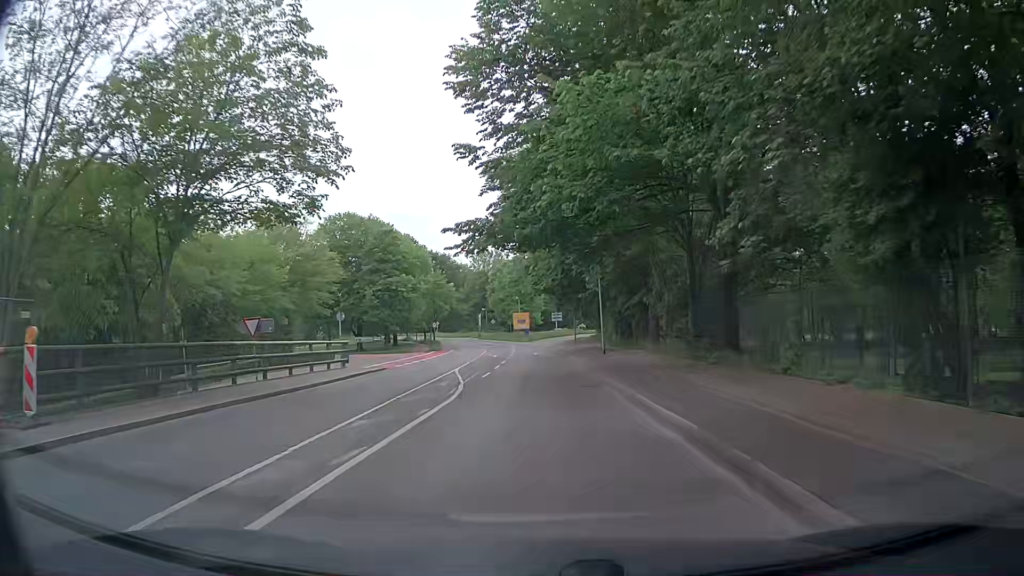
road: secondary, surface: asphalt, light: Day
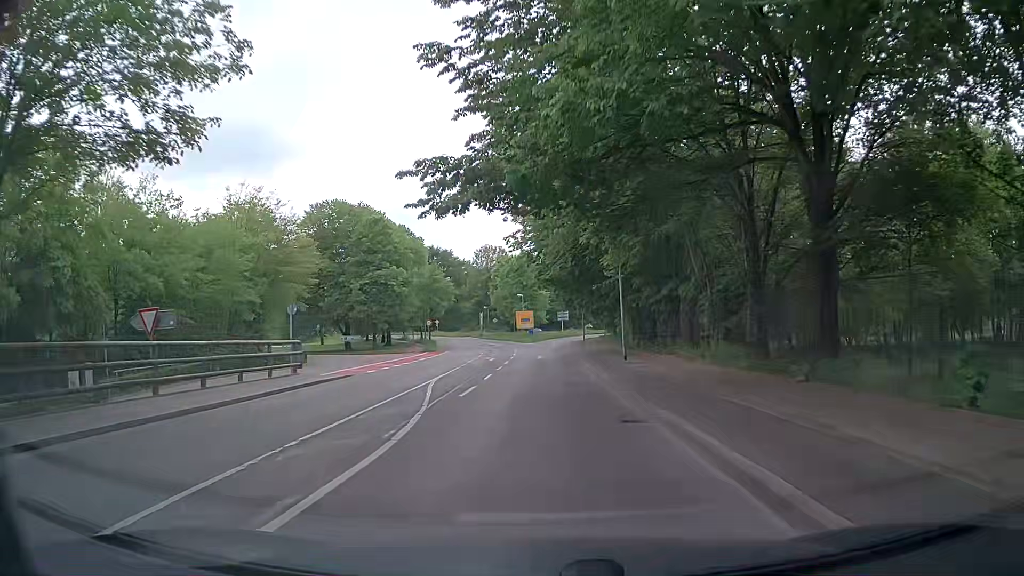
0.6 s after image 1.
(0.0, +6.9) m; 0°
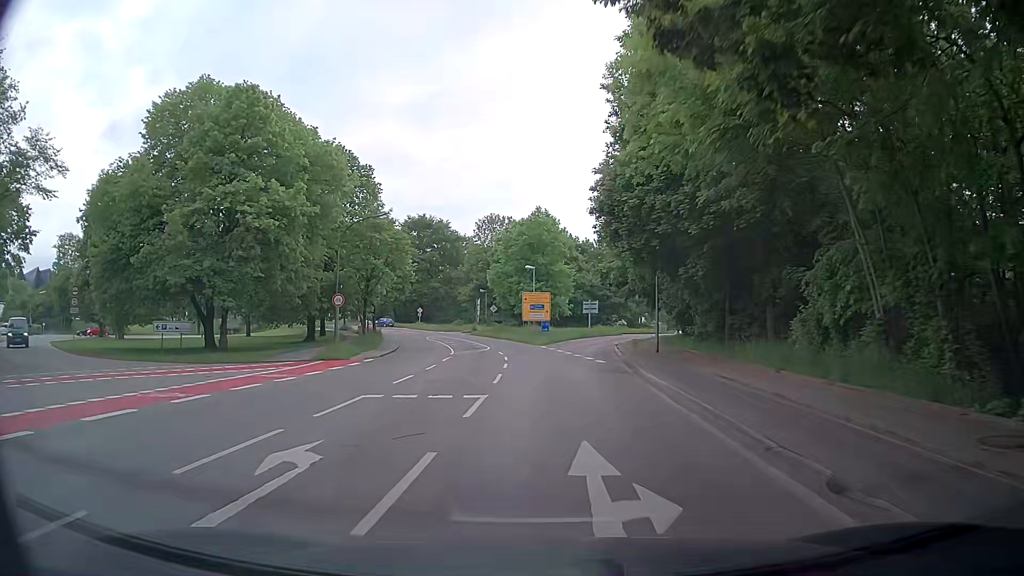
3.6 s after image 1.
(-0.8, +34.3) m; -3°
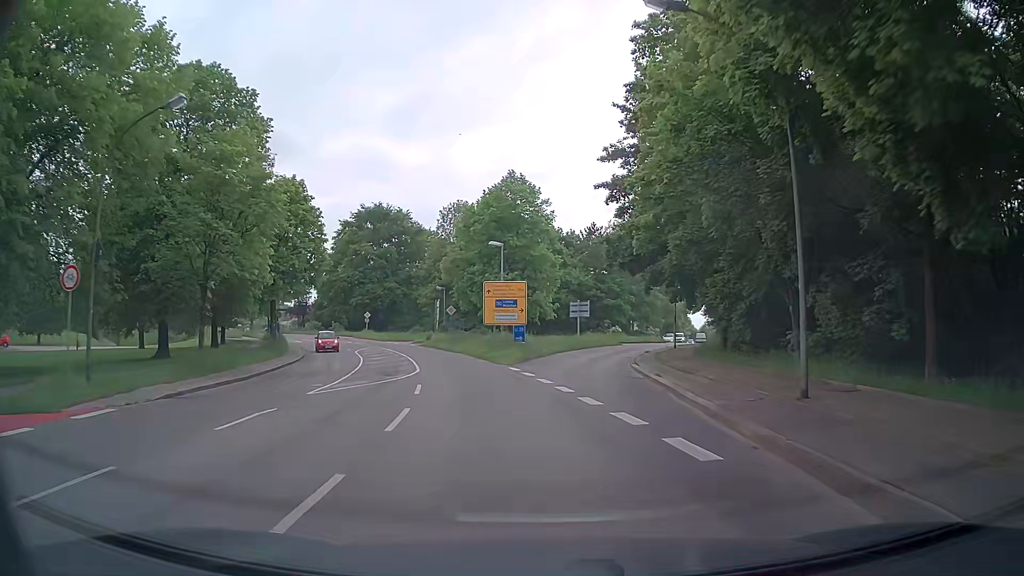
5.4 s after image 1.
(+0.6, +19.5) m; +3°
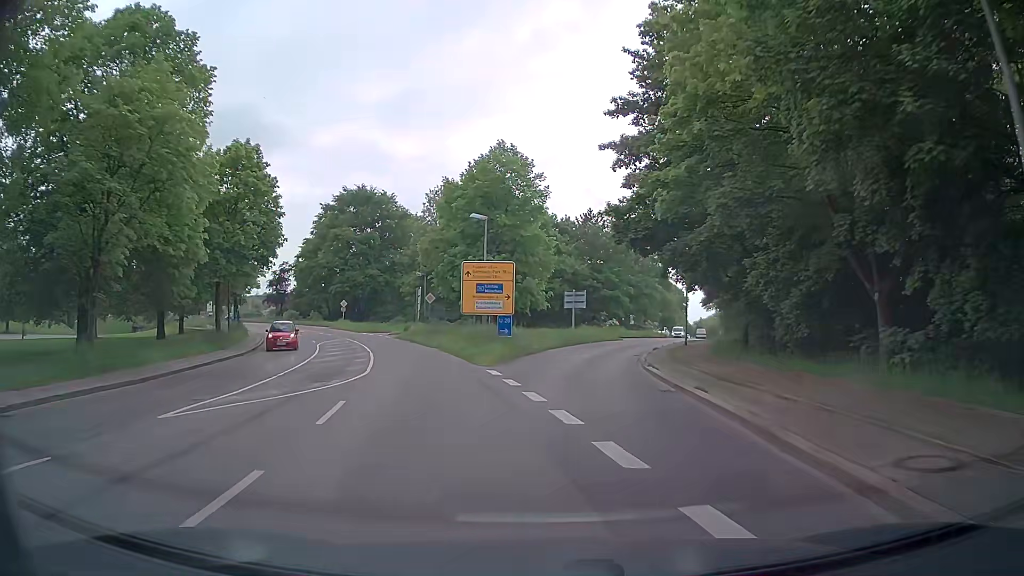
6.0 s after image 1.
(0.0, +6.5) m; +1°
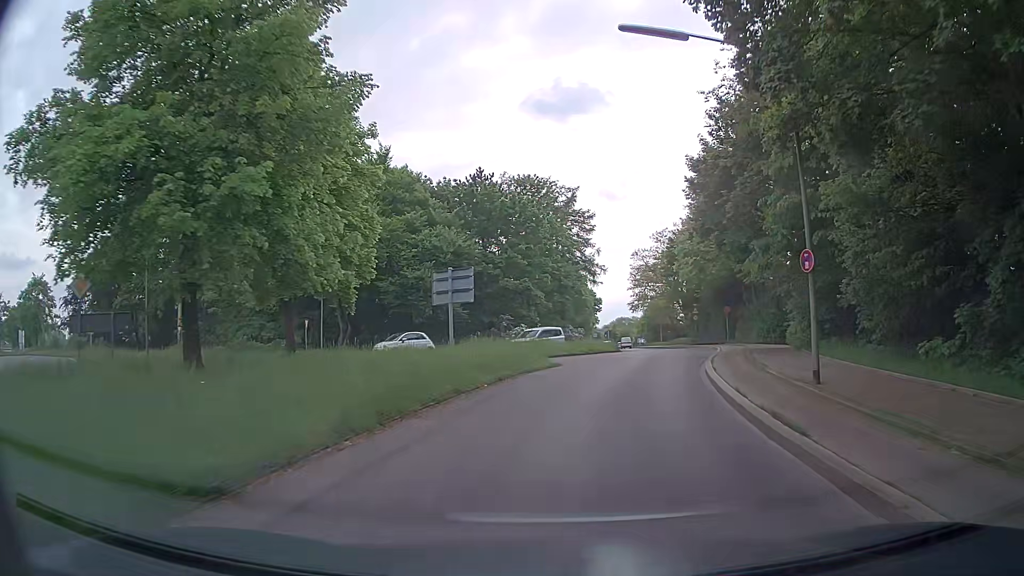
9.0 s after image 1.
(+1.6, +31.0) m; +7°
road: tertiary_link
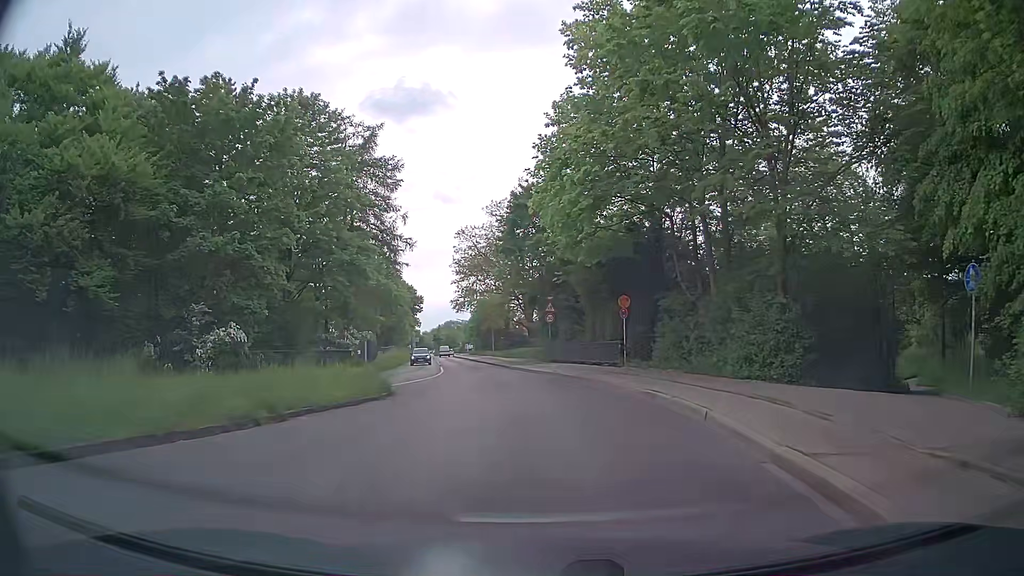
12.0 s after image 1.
(+4.3, +25.2) m; +16°
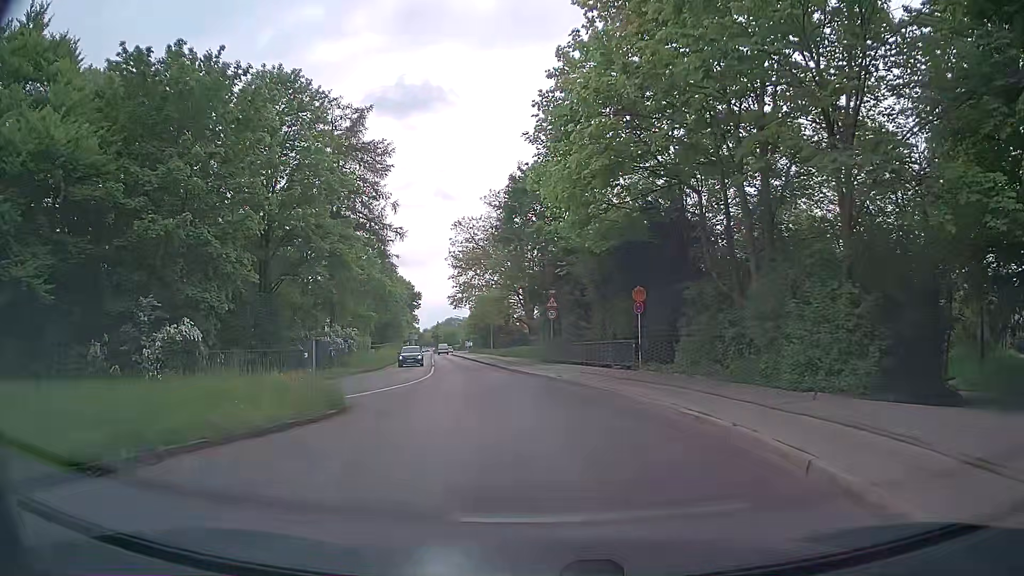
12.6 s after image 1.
(0.0, +4.0) m; 0°
(0, +10) (-1, +20) (-3, +30) (-5, +40) (-6, +50) (-8, +59) (-10, +69) (-11, +79) (-13, +89) (-14, +99) m
